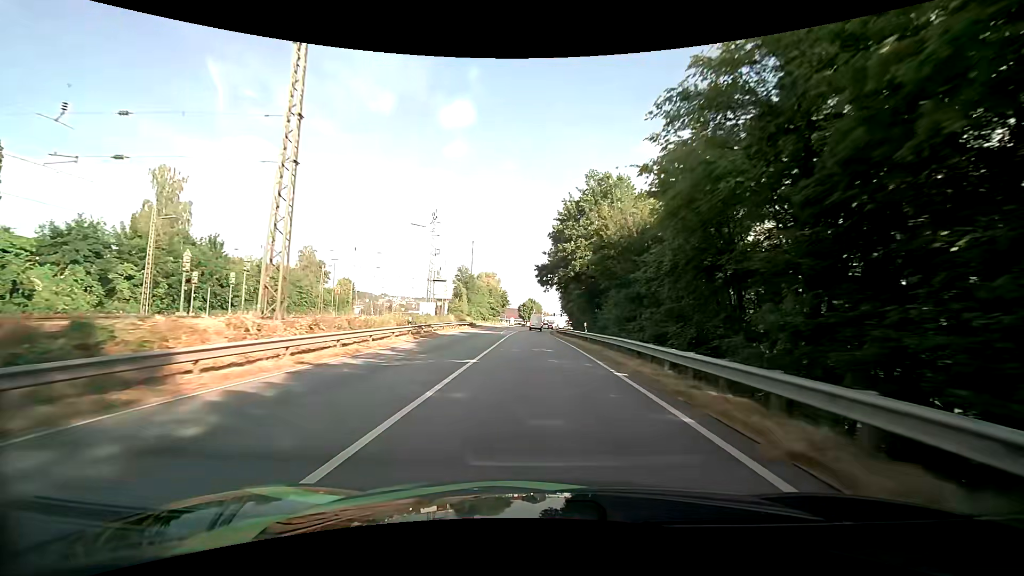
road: primary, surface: asphalt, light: Day
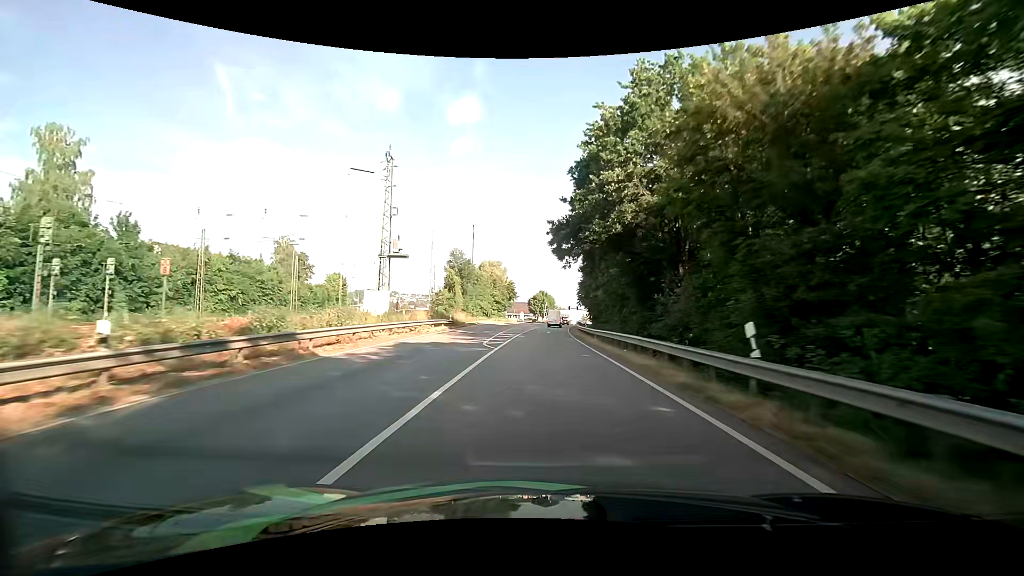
(-0.4, +22.4) m; -2°
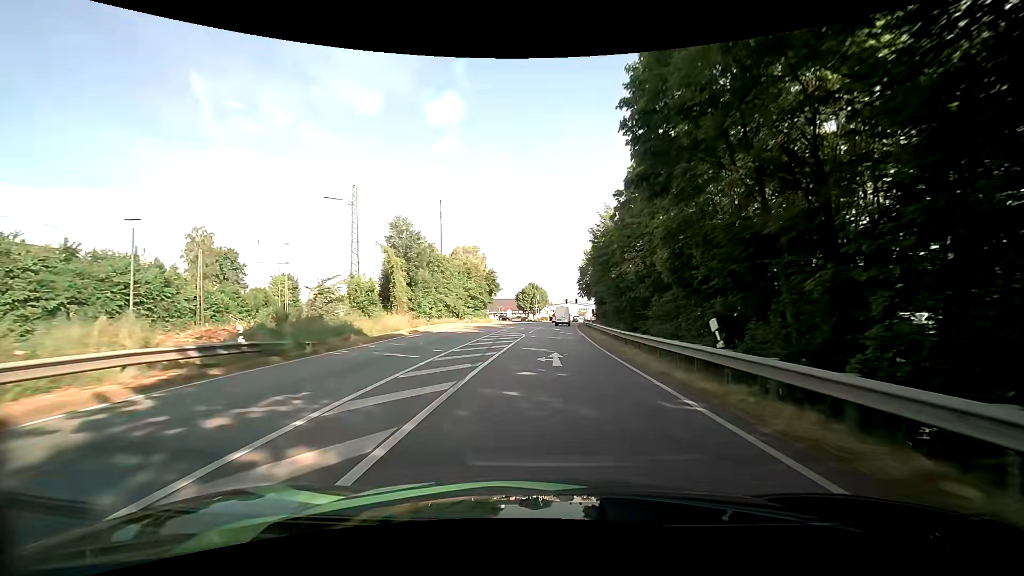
(+0.1, +30.5) m; +1°
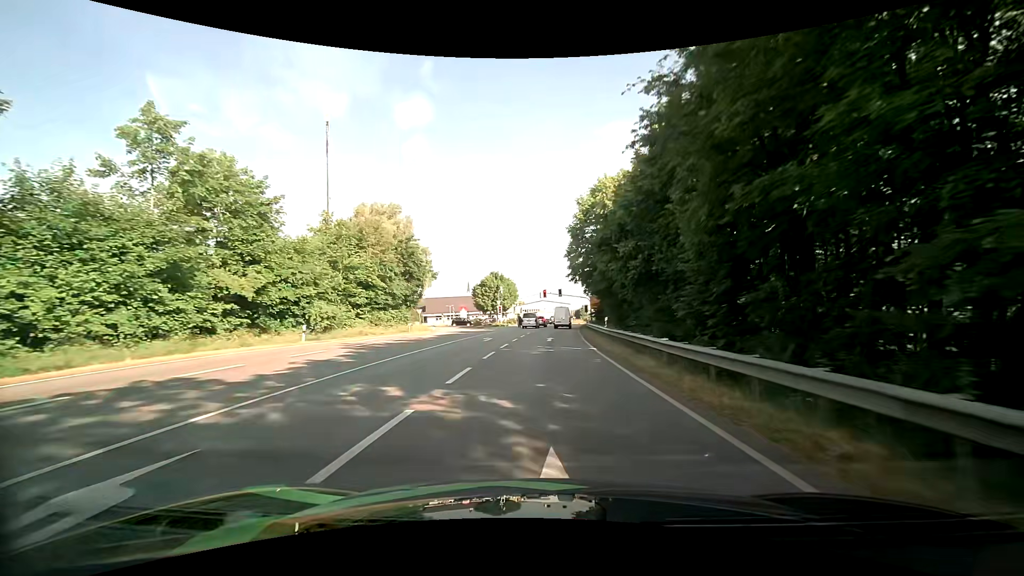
(+1.3, +46.0) m; +3°
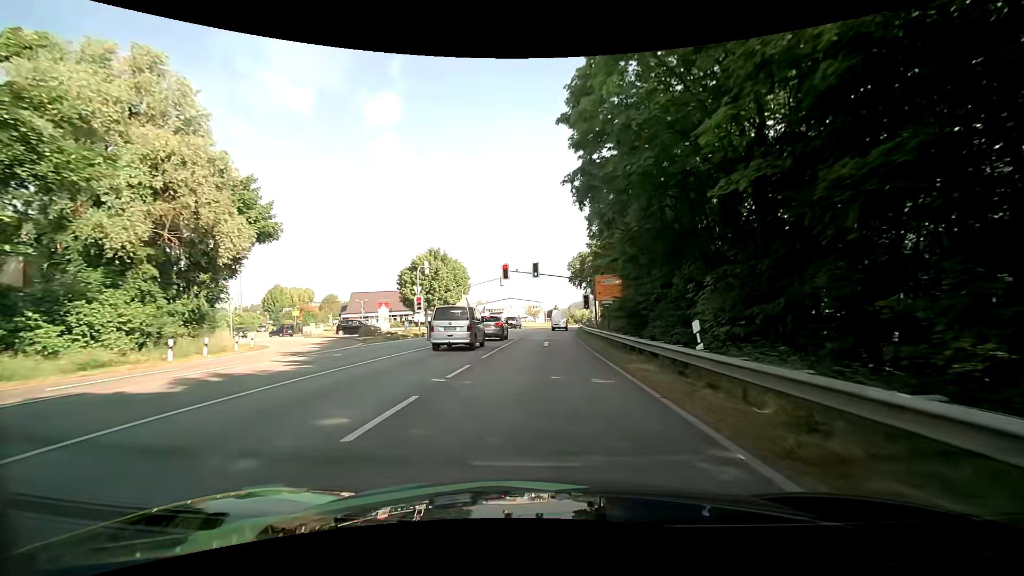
(+1.5, +40.2) m; +4°
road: tertiary
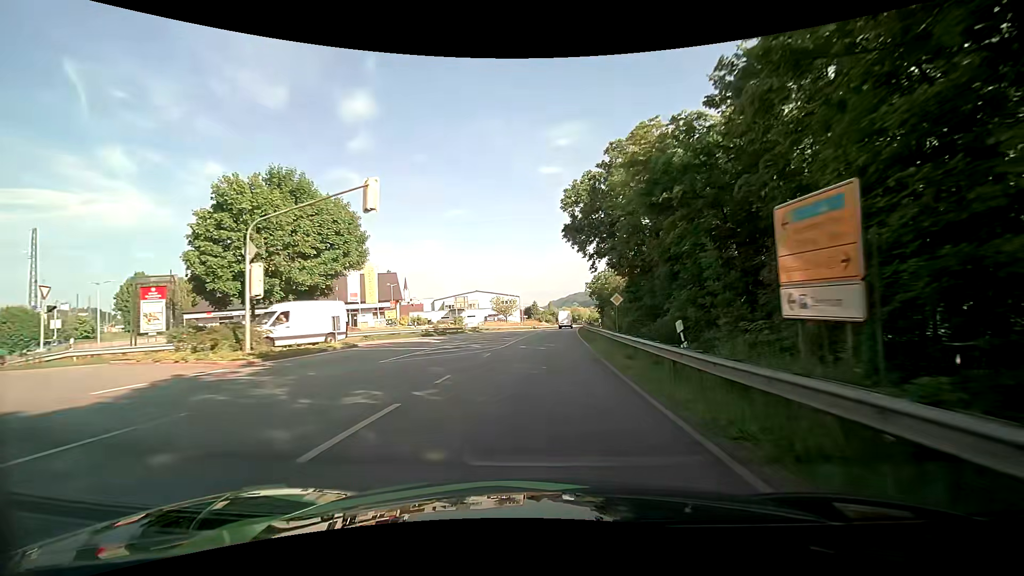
(+1.2, +40.6) m; +3°
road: primary
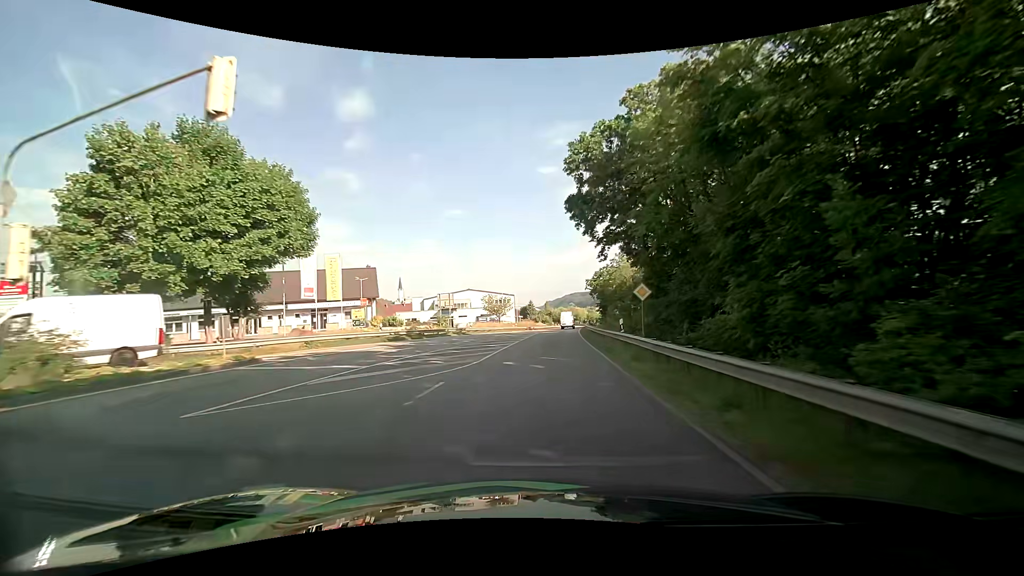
(+0.1, +8.9) m; 0°
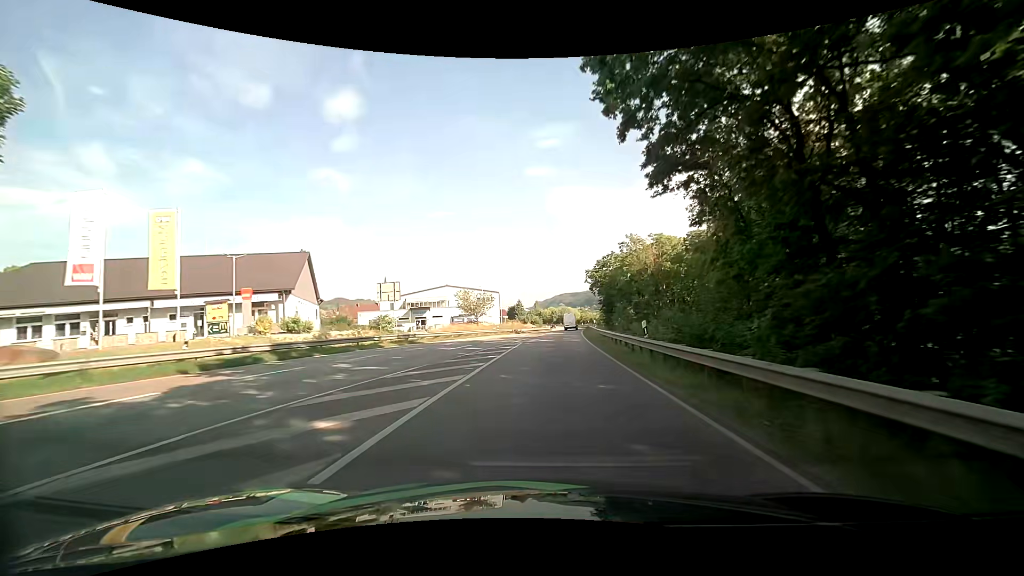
(+0.2, +19.3) m; +1°
(0, +10) (0, +20) (+1, +30) (+1, +40) (+2, +50) (+2, +60) (+3, +70) (+4, +80) (+5, +90) (+6, +100) m
